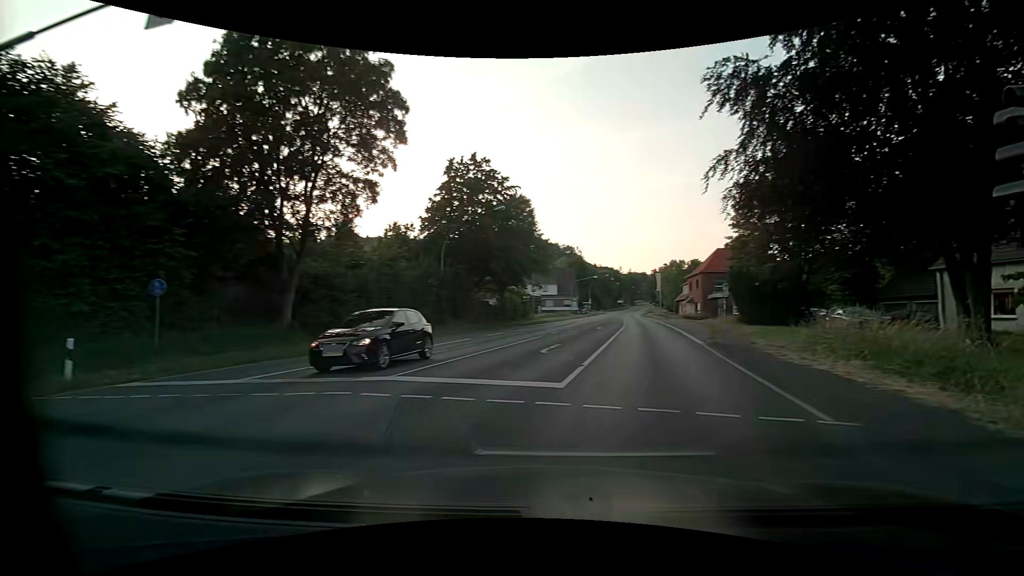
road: primary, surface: asphalt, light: Day
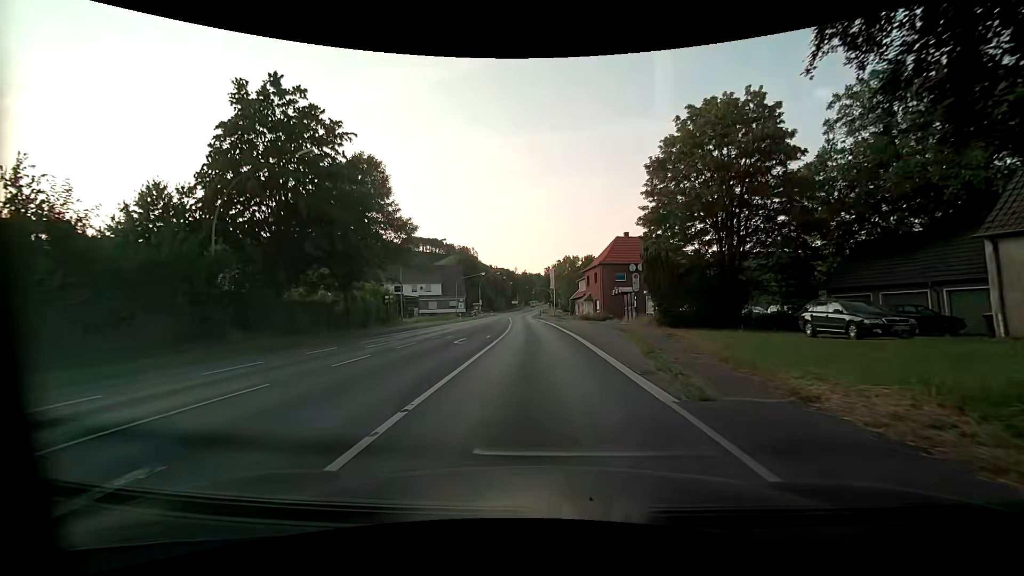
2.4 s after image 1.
(+3.1, +14.6) m; +12°
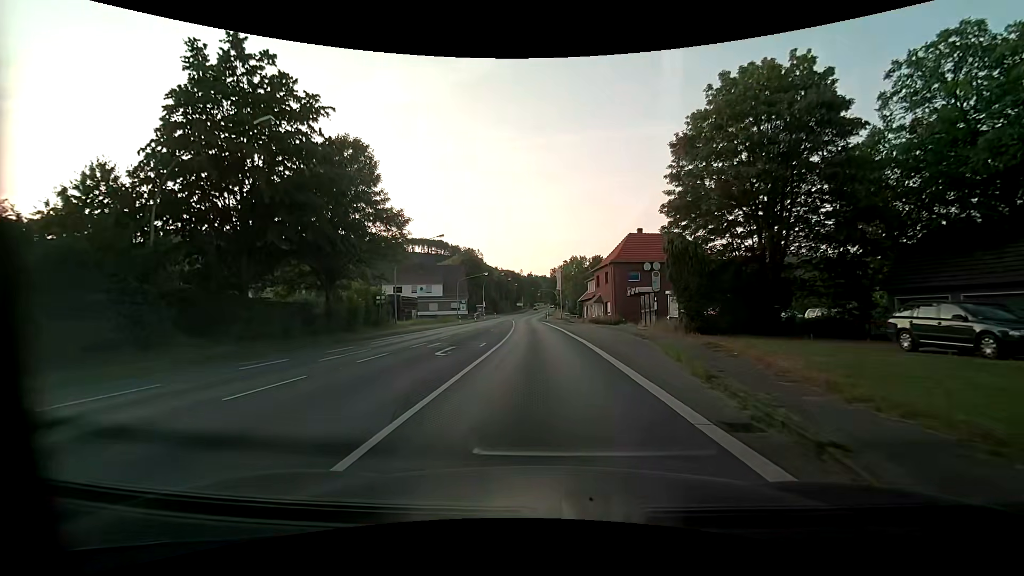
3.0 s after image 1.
(0.0, +4.8) m; 0°
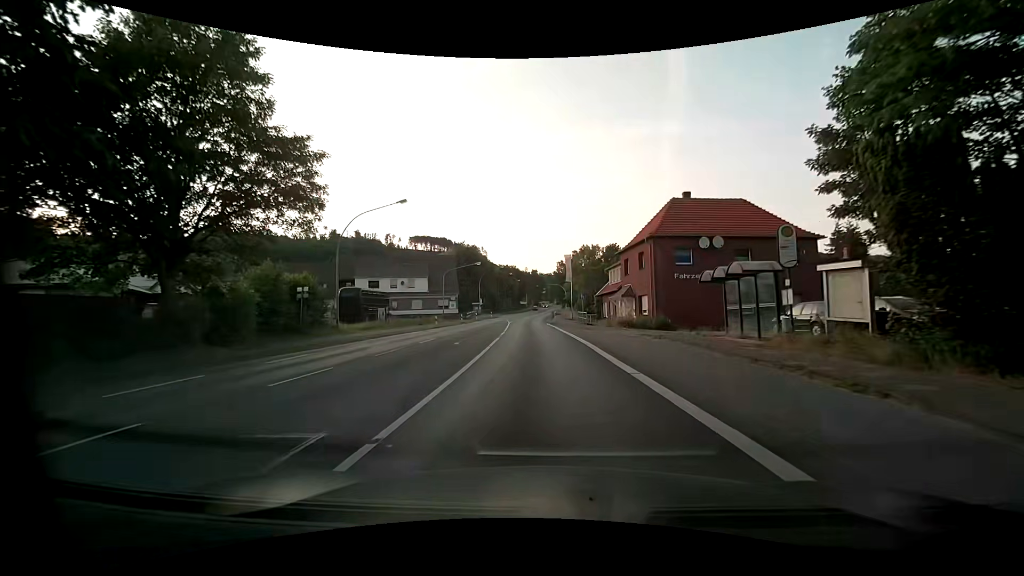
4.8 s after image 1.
(0.0, +17.1) m; 0°
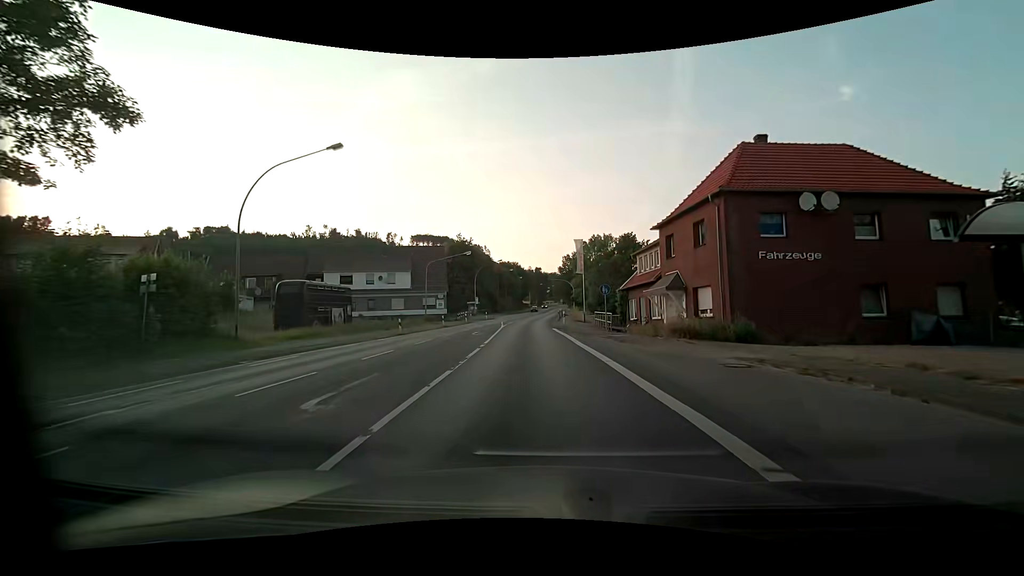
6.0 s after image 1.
(-0.1, +13.2) m; 0°
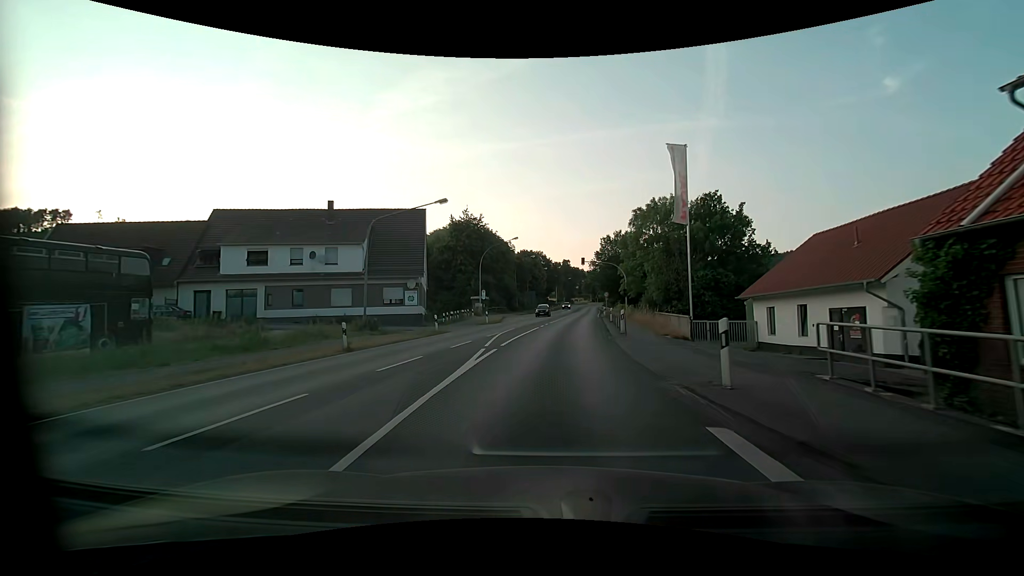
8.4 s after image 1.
(-0.9, +27.6) m; -3°
(0, +10) (+1, +20) (+1, +30) (+2, +40) (+3, +50) (+4, +60) (+6, +70) (+7, +80) (+8, +90) (+9, +100) m
